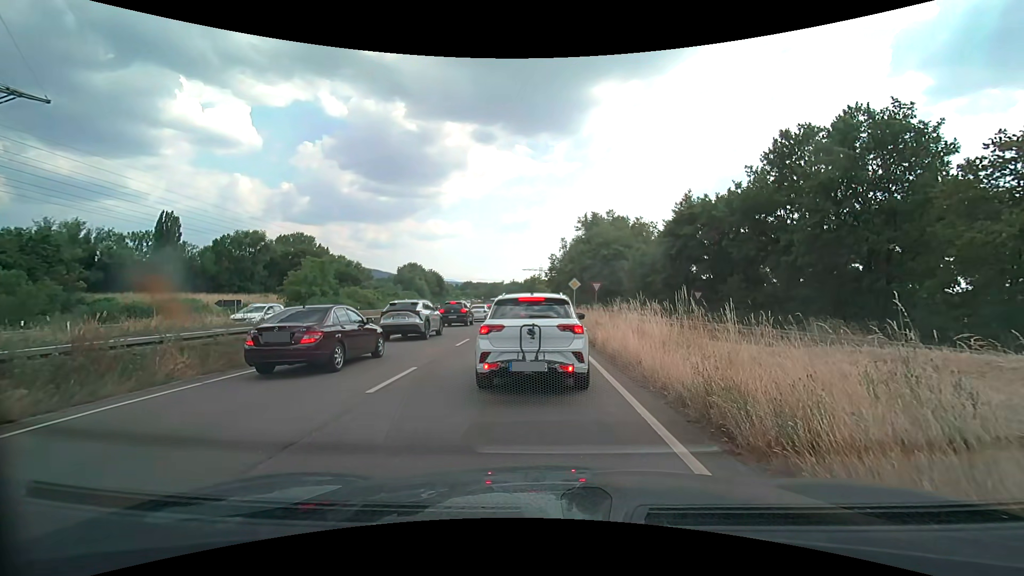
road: trunk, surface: asphalt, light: Day
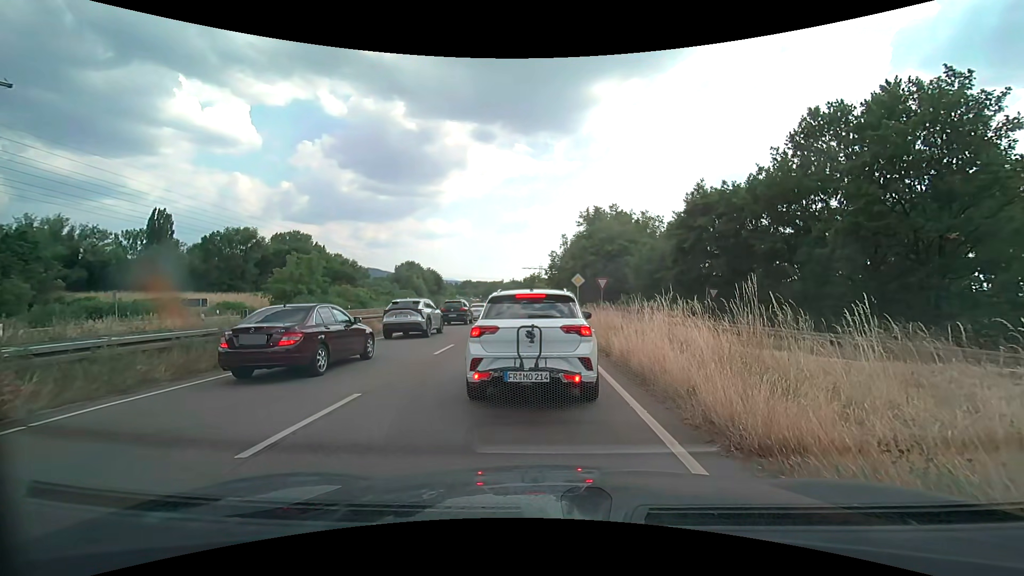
(0.0, +3.2) m; -1°
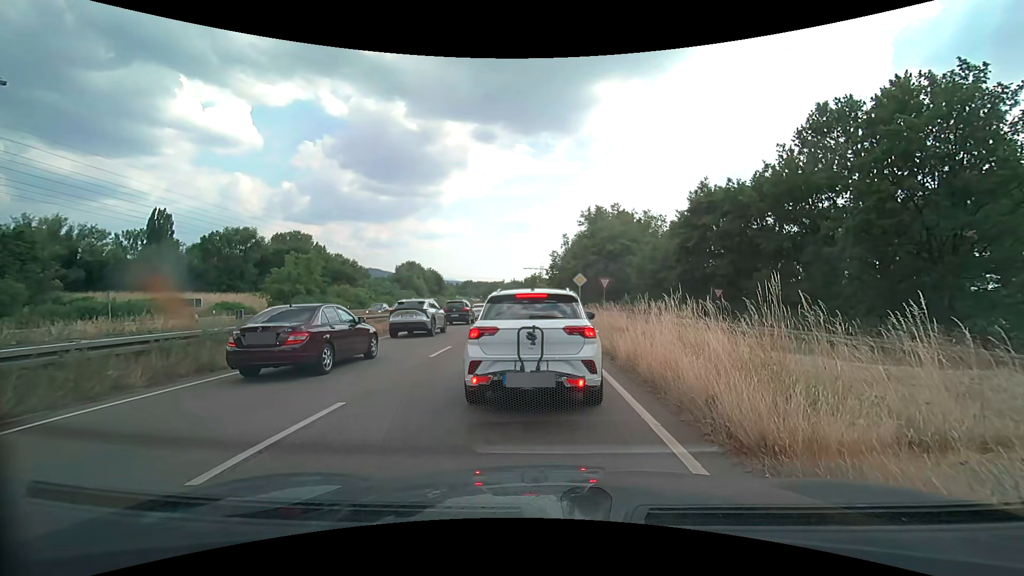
(0.0, +0.6) m; 0°
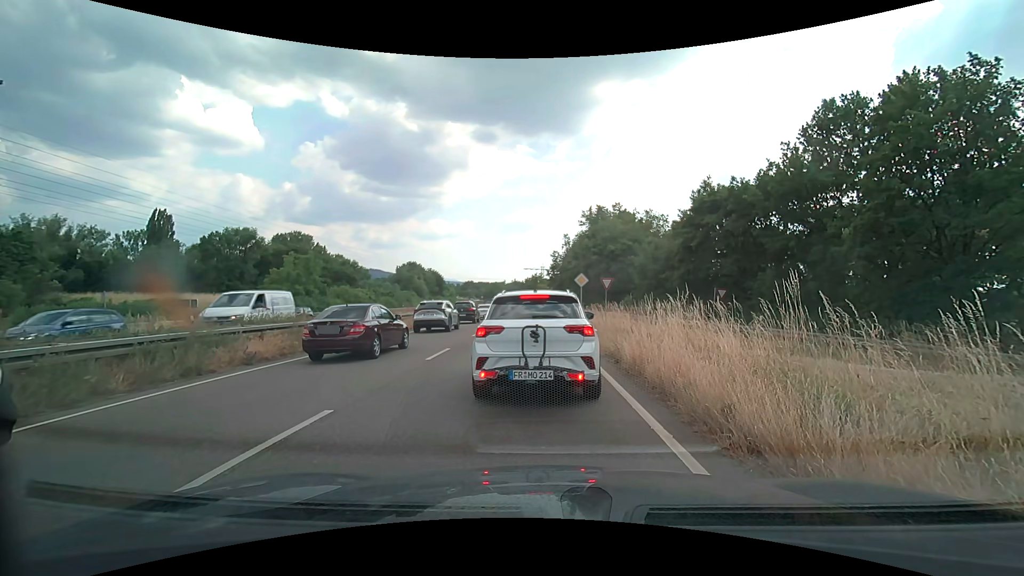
(0.0, +0.5) m; 0°
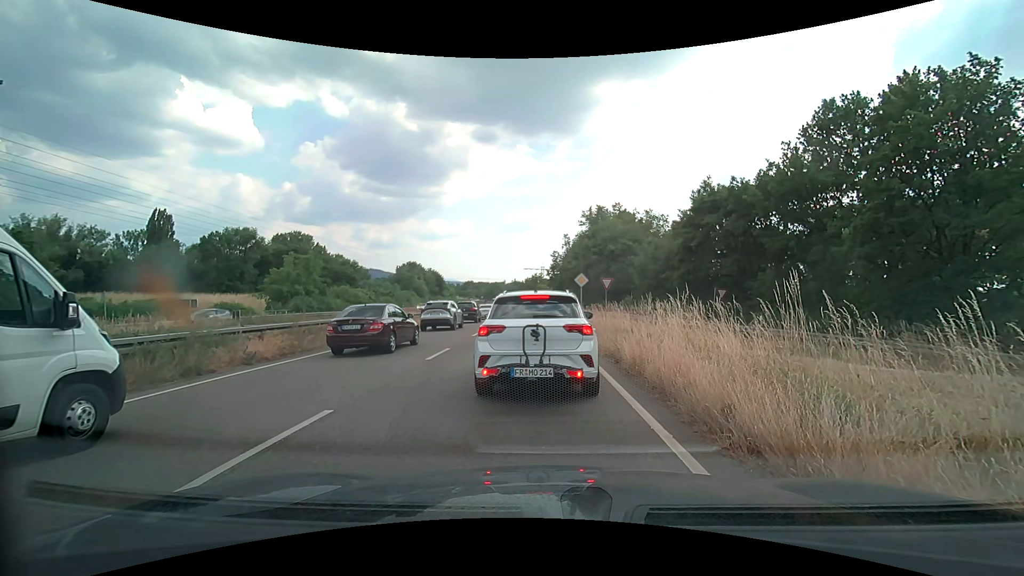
(0.0, 0.0) m; 0°
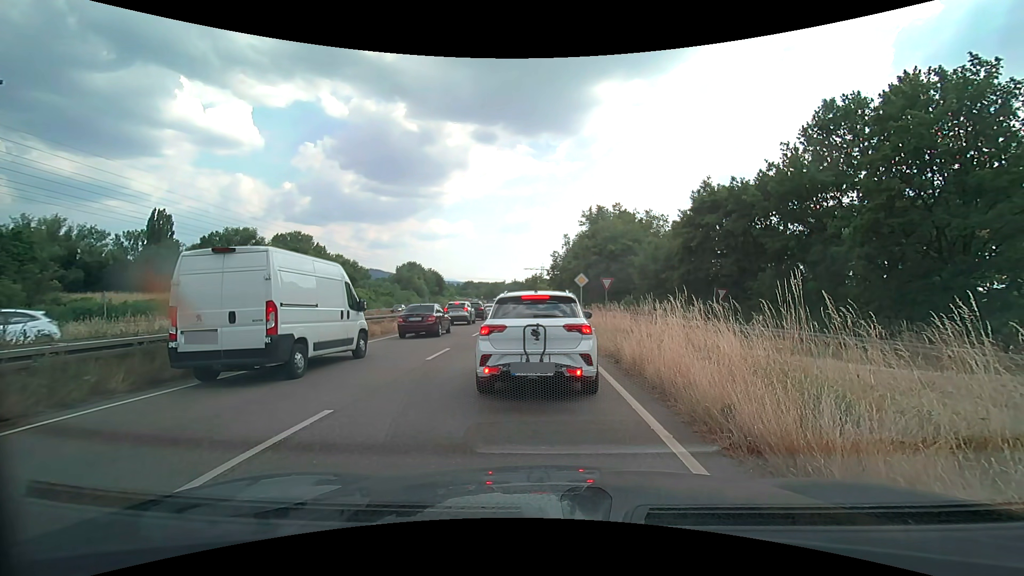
(0.0, 0.0) m; 0°
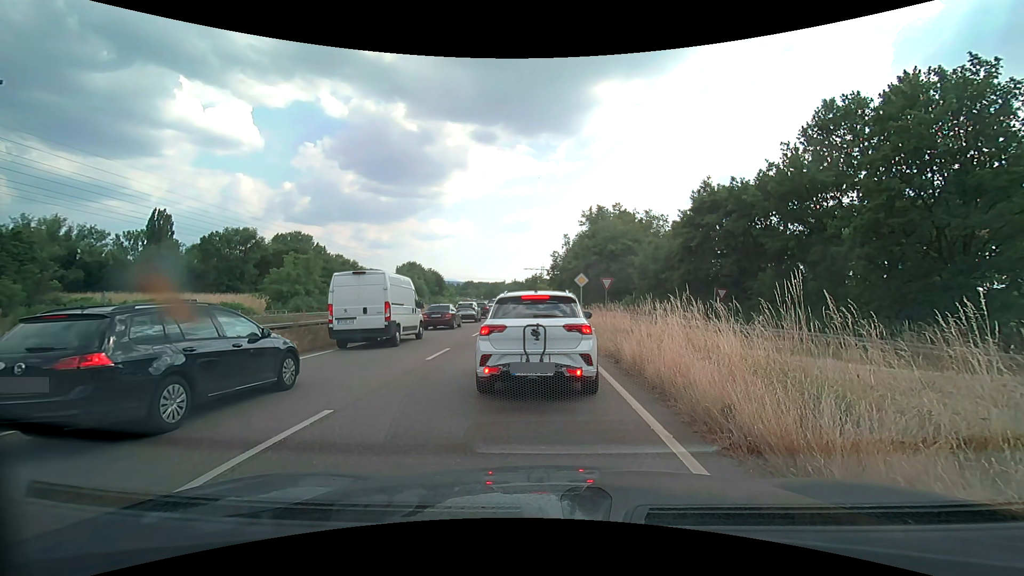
(0.0, 0.0) m; 0°
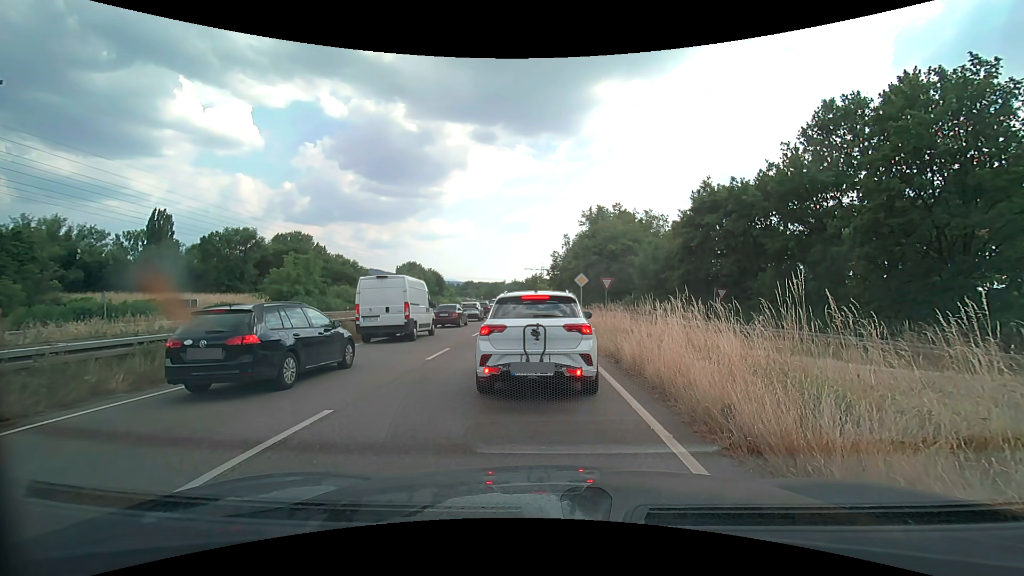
(0.0, 0.0) m; 0°
